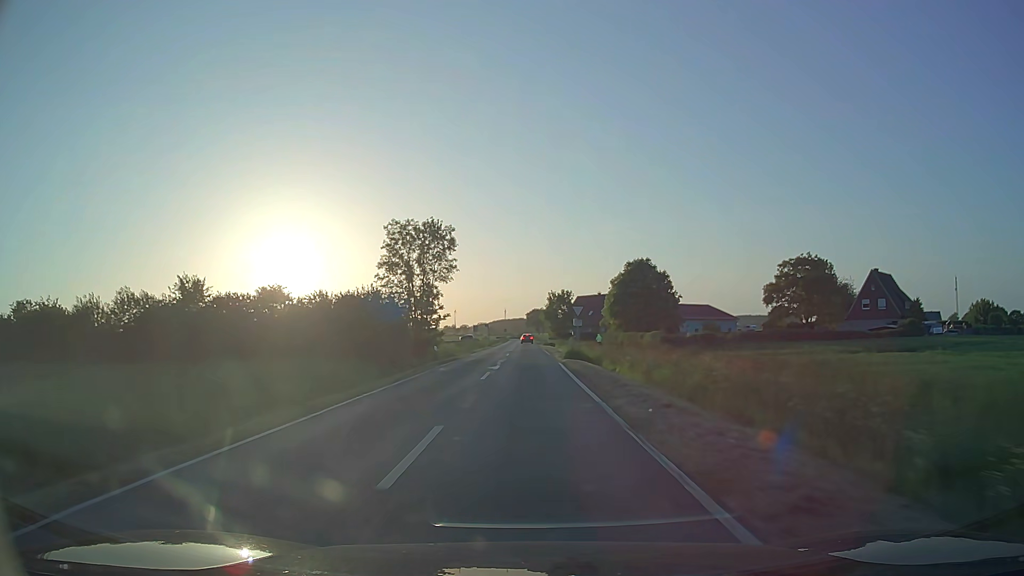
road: secondary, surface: asphalt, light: Day
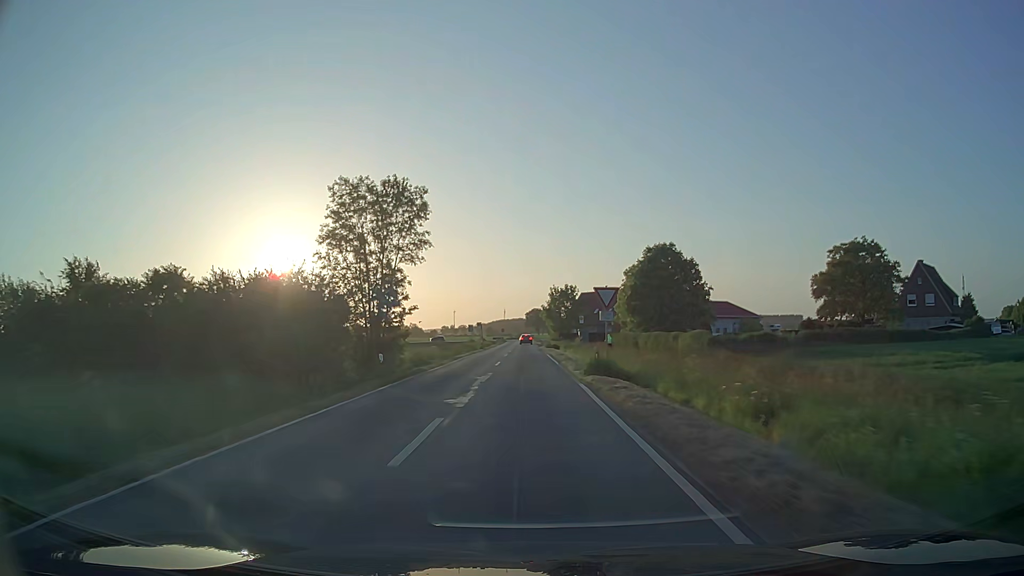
(0.0, +12.9) m; 0°
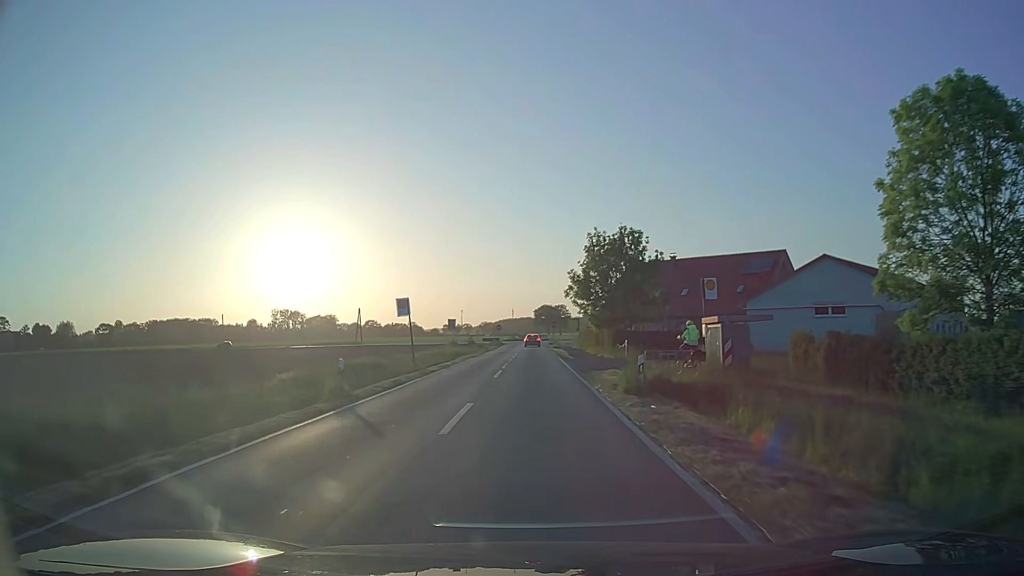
(-0.3, +55.6) m; -1°
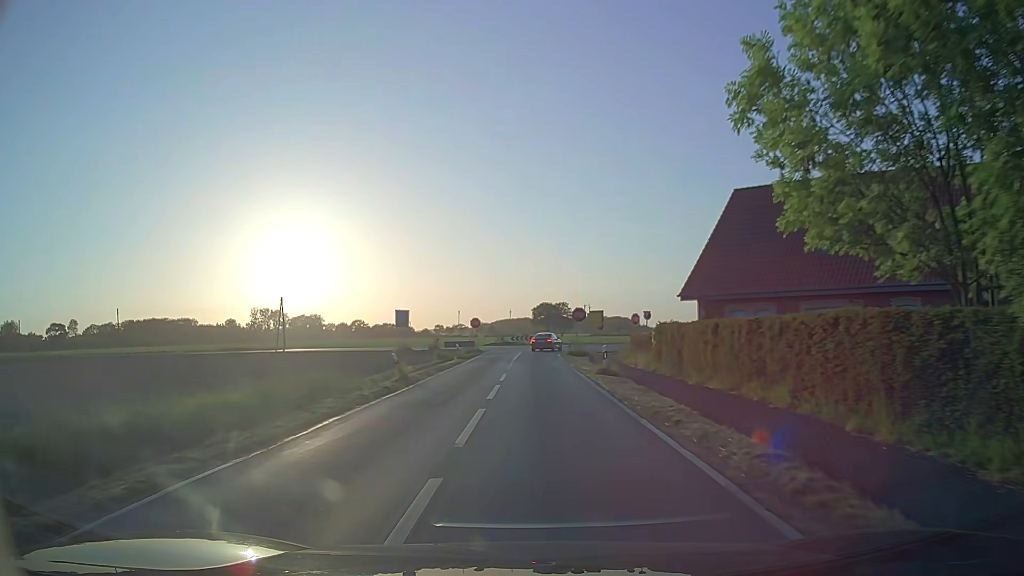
(+0.1, +42.7) m; 0°
